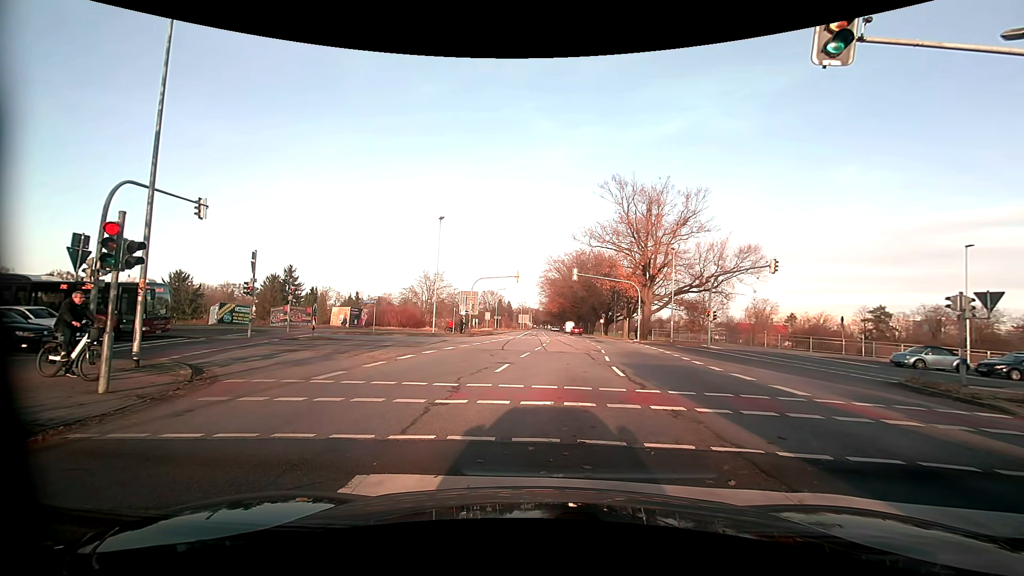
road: primary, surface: asphalt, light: Day
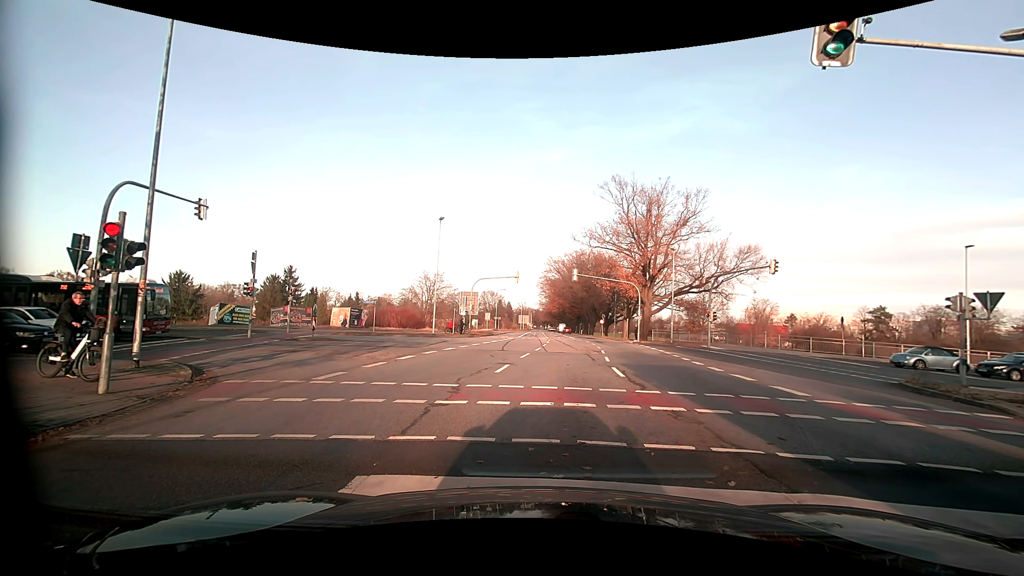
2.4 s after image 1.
(0.0, +0.1) m; 0°
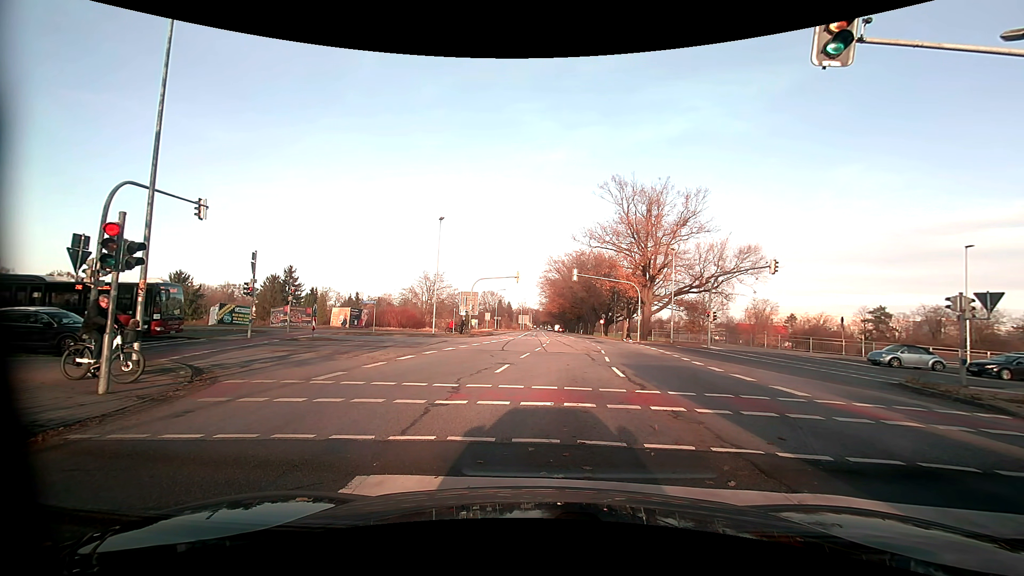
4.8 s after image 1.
(0.0, 0.0) m; 0°
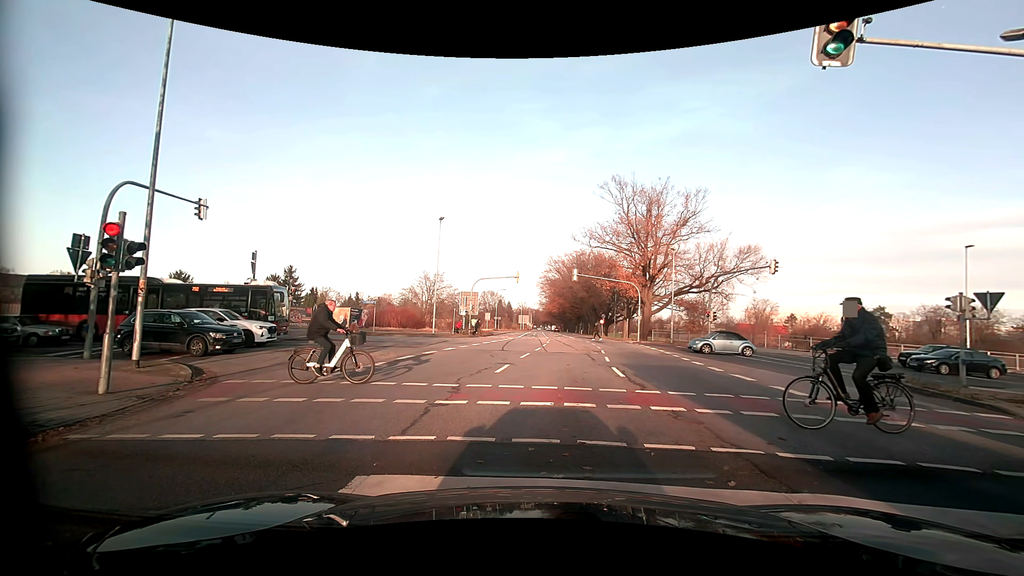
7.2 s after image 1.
(0.0, 0.0) m; 0°
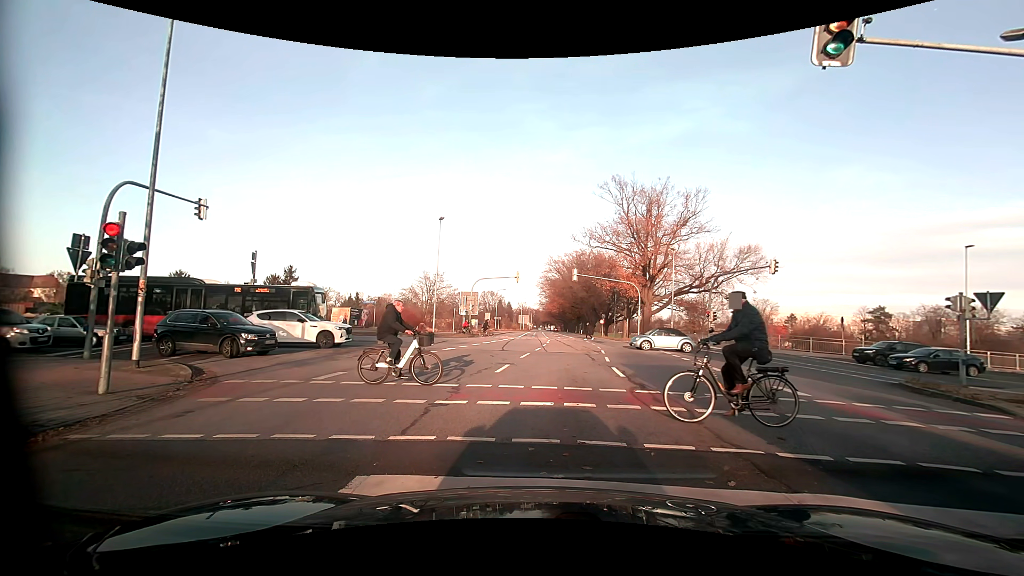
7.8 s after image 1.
(0.0, 0.0) m; 0°
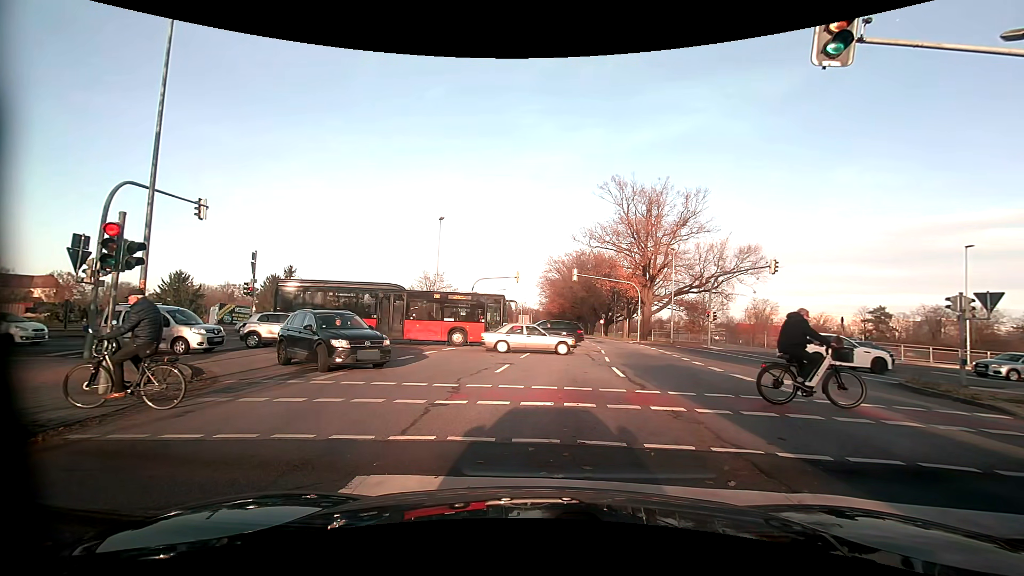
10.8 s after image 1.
(0.0, 0.0) m; 0°
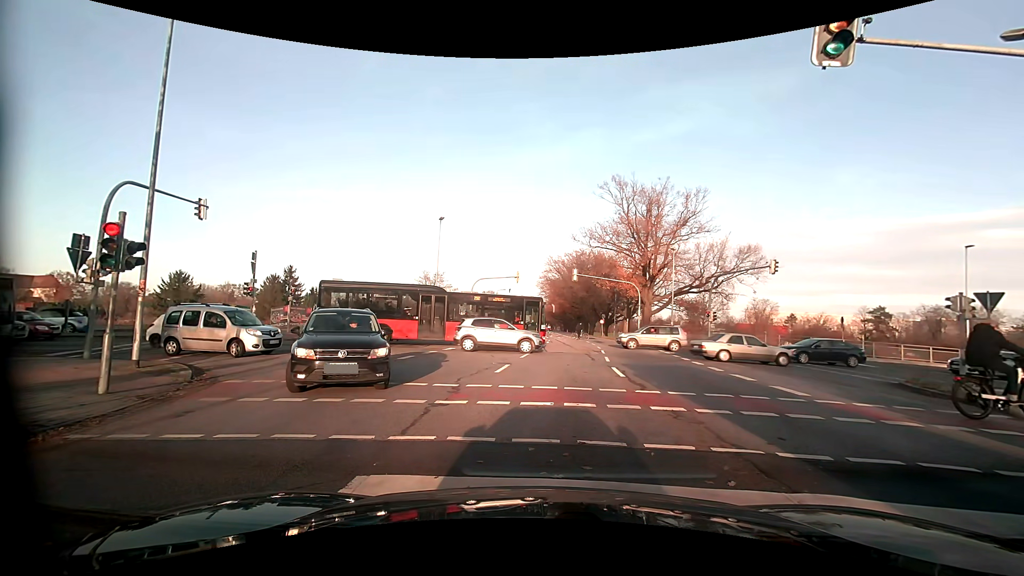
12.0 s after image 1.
(0.0, 0.0) m; 0°
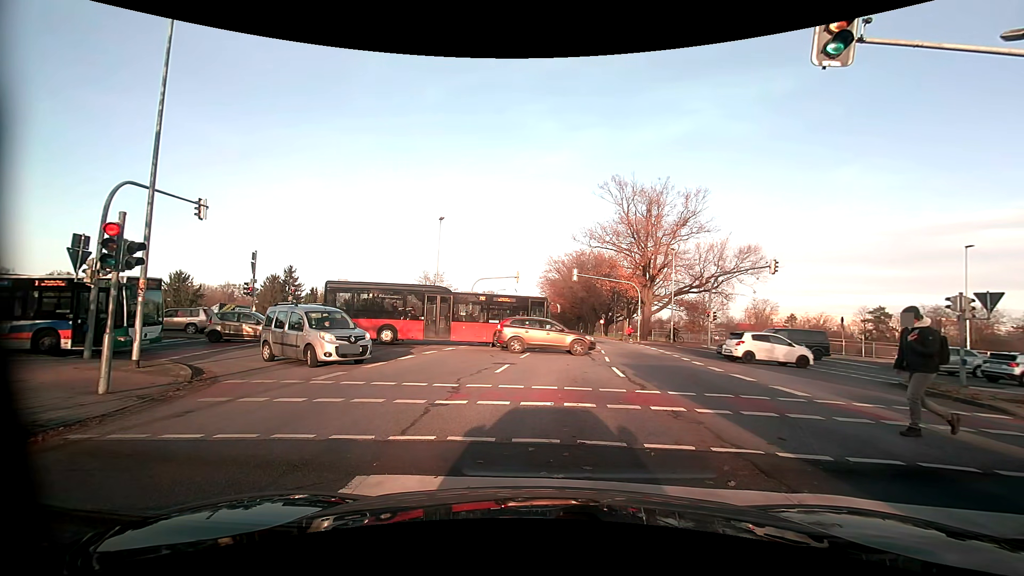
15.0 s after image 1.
(0.0, 0.0) m; 0°
